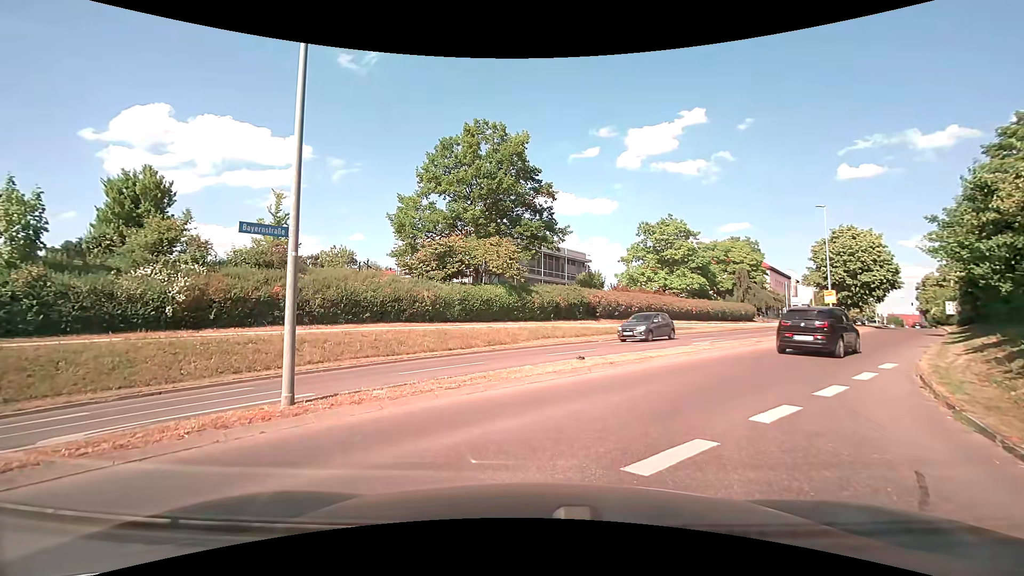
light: Day
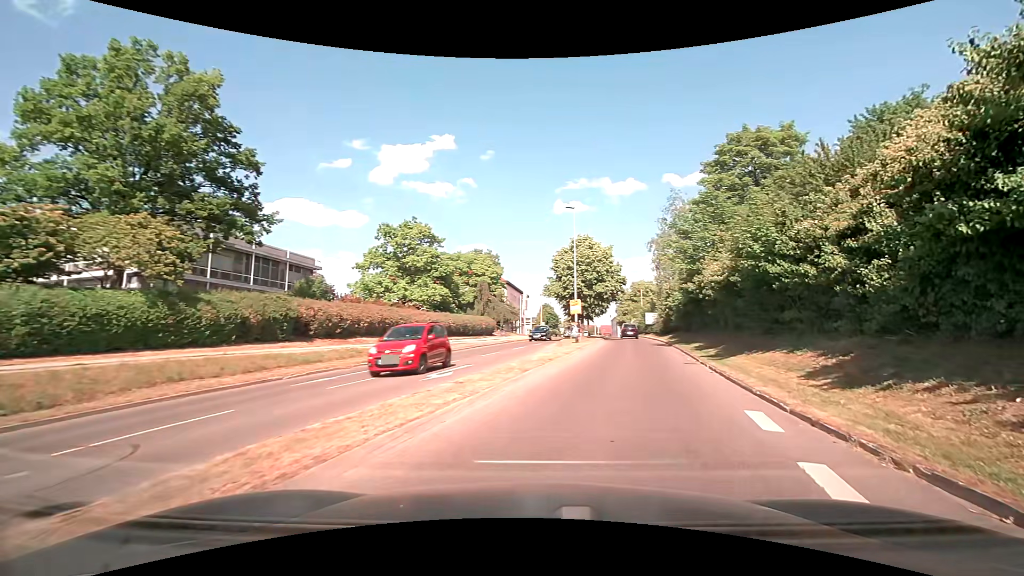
(+2.9, +9.3) m; +34°
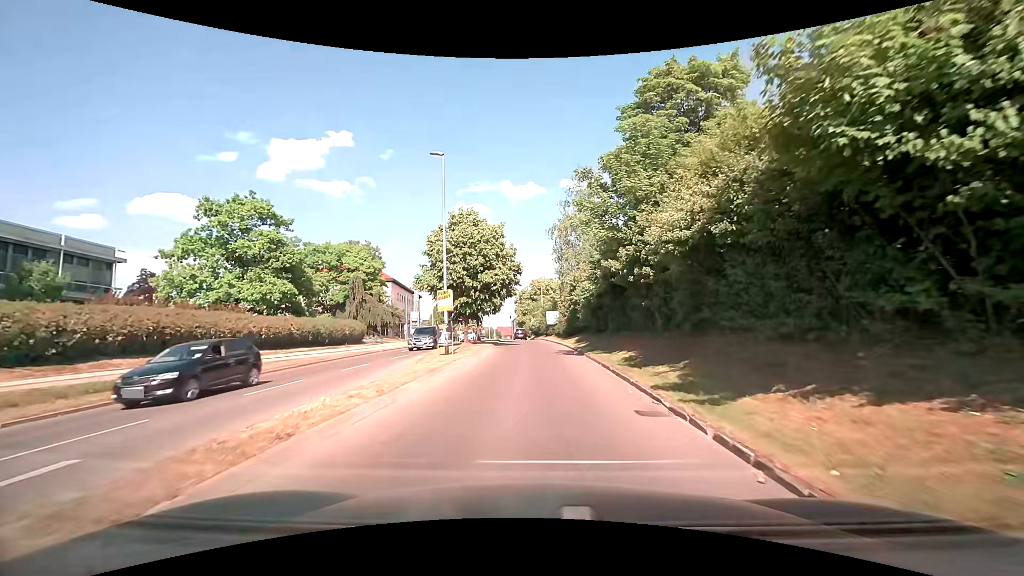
(+1.9, +10.8) m; +11°
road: tertiary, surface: asphalt
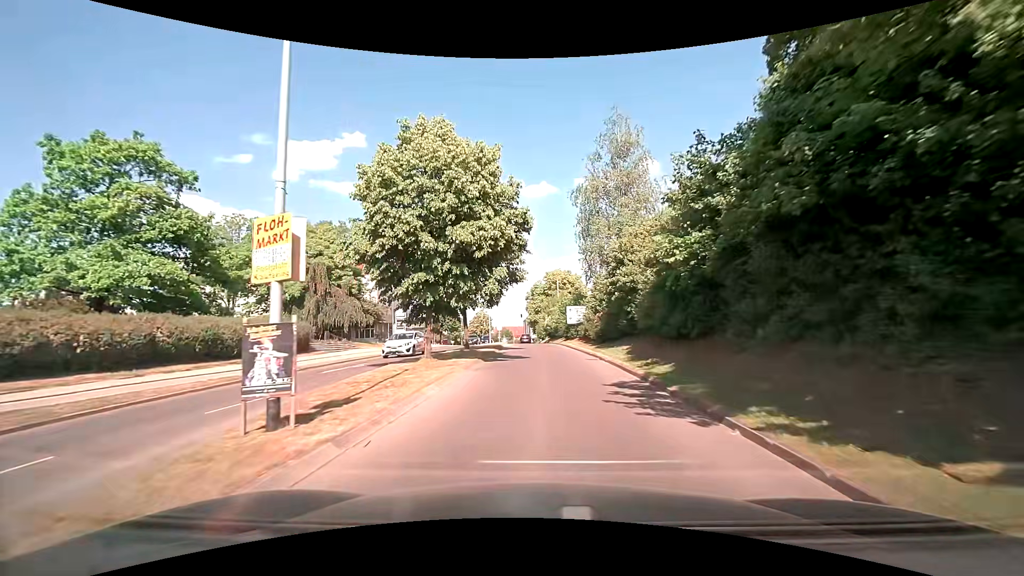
(-0.2, +14.9) m; -1°
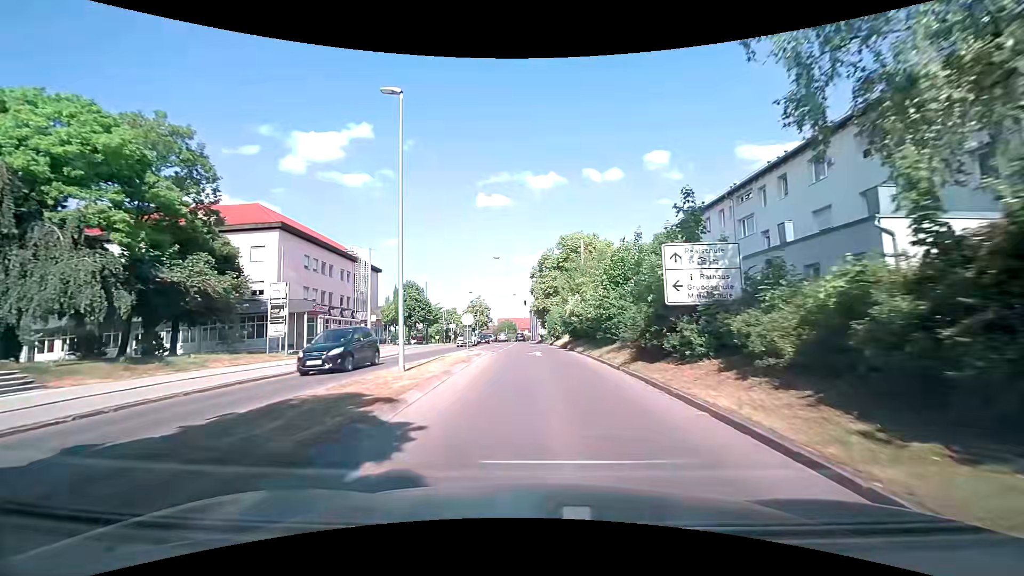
(-0.3, +29.8) m; -1°
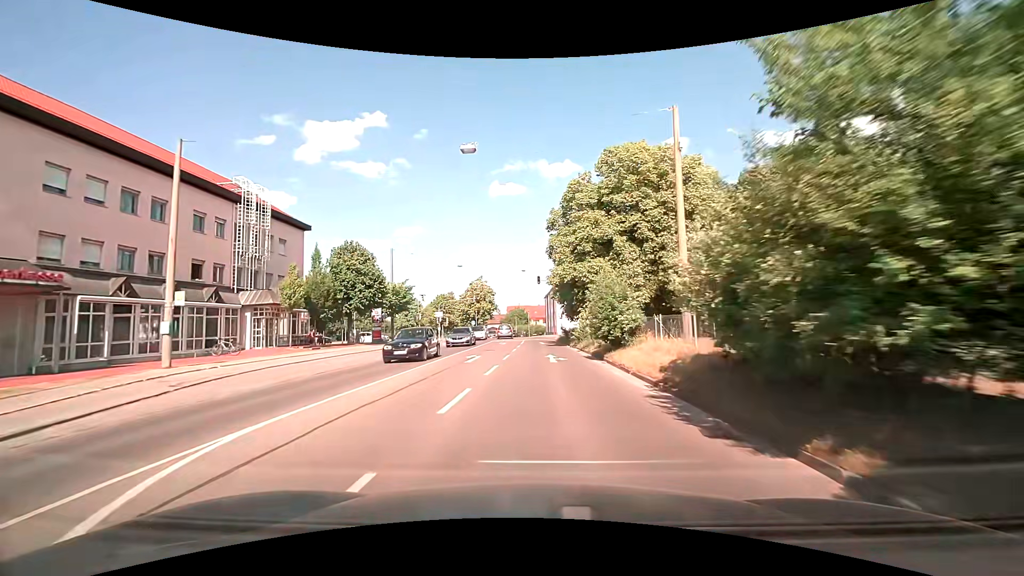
(-0.4, +27.0) m; -2°
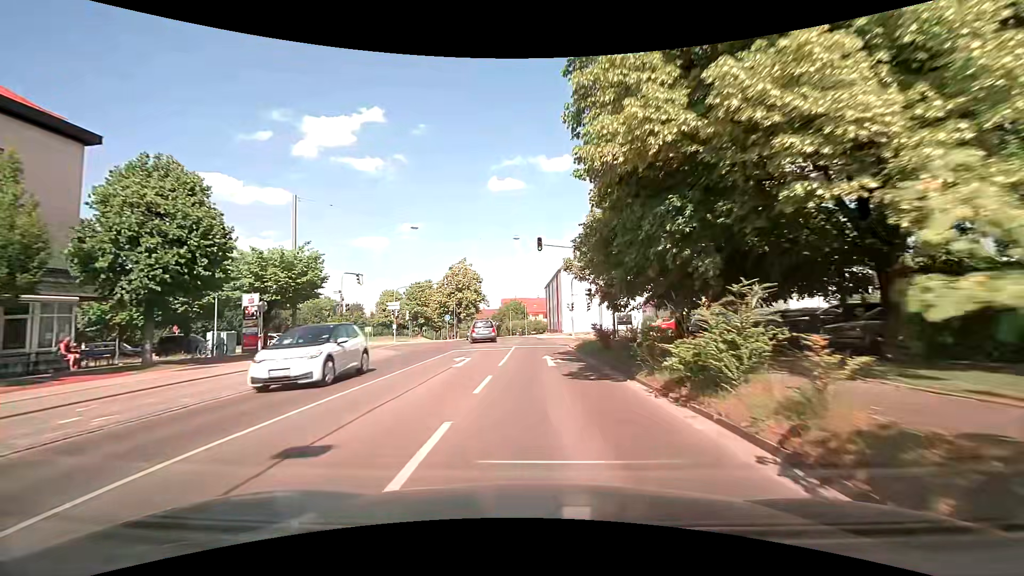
(0.0, +22.0) m; +1°
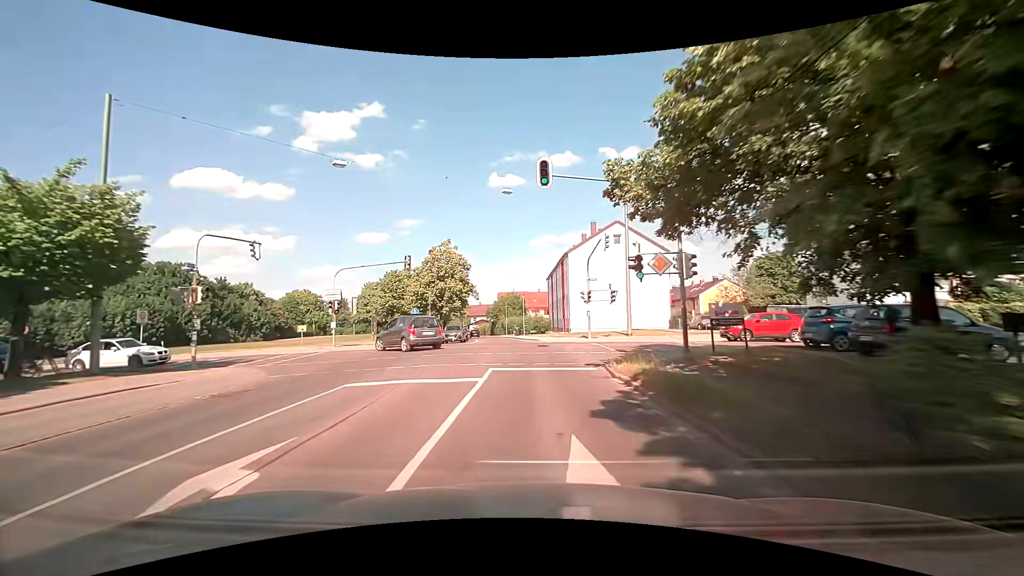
(-0.2, +14.6) m; 0°
(0, +10) (0, +20) (-1, +30) (-3, +40) (-4, +50) (-5, +60) (-7, +70) (-8, +79) (-10, +89) (-12, +99) m
